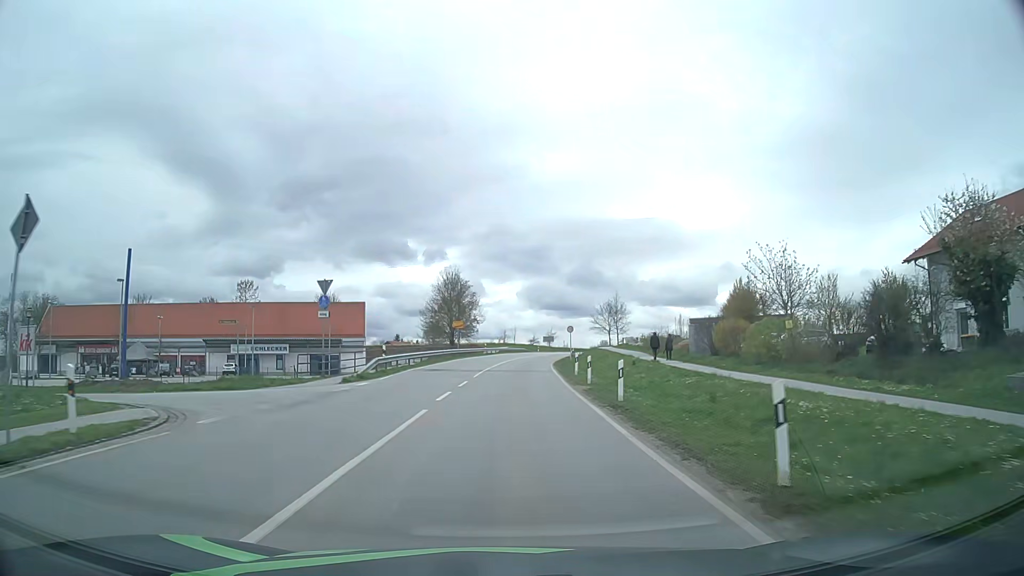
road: secondary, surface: asphalt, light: Day
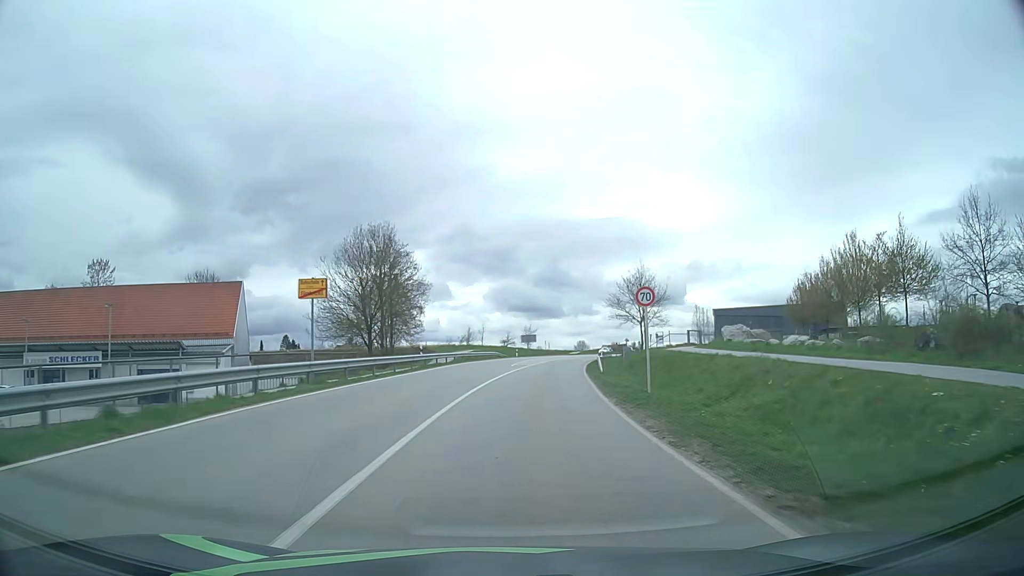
(+0.7, +40.0) m; +3°
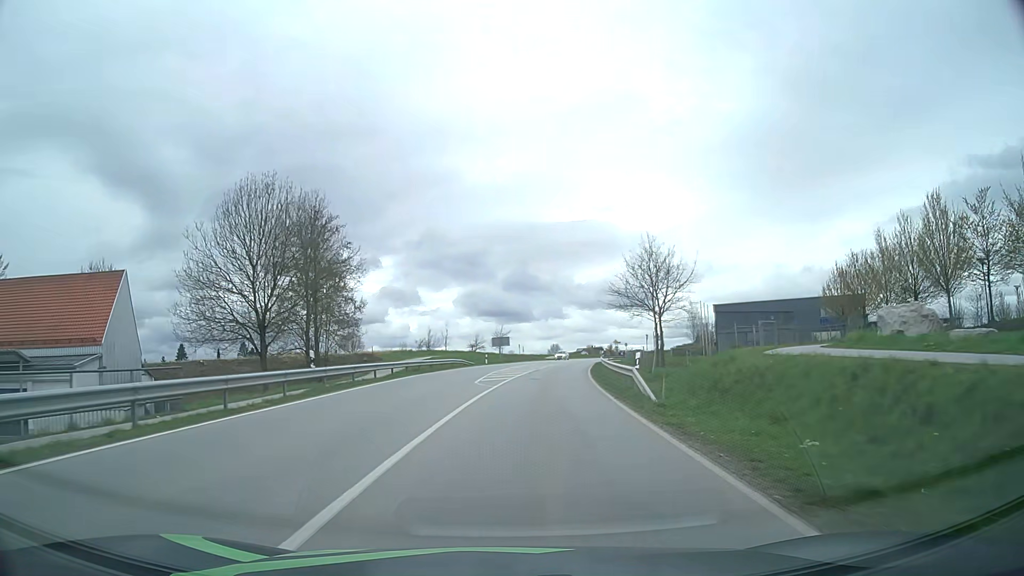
(+0.4, +17.3) m; +2°
(0, +10) (+1, +20) (+1, +30) (+2, +40) (+3, +50) (+5, +60) (+6, +70) (+8, +80) (+10, +89) (+12, +99) m
